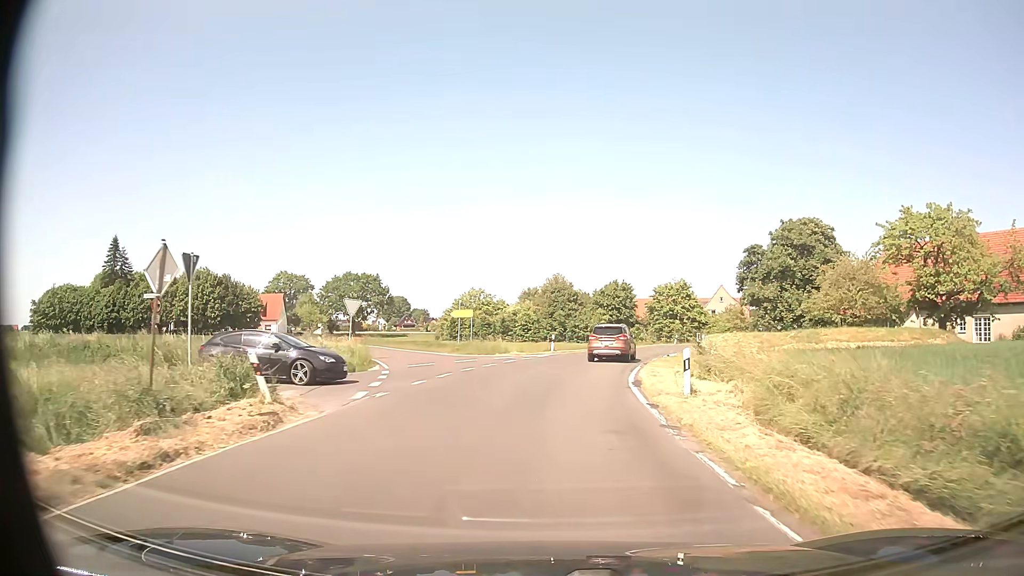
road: secondary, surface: asphalt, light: Day
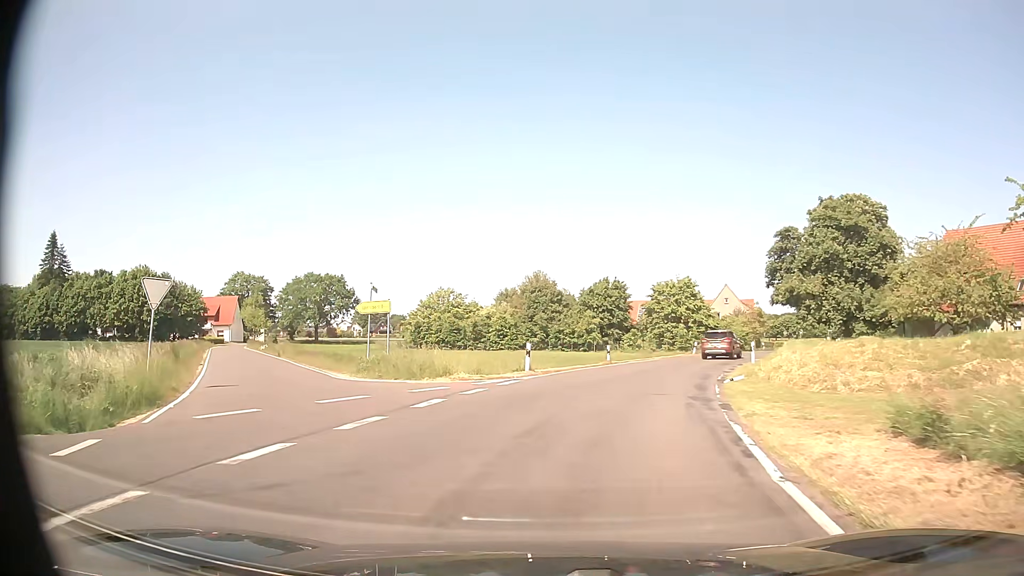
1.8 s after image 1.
(+0.3, +16.1) m; +2°
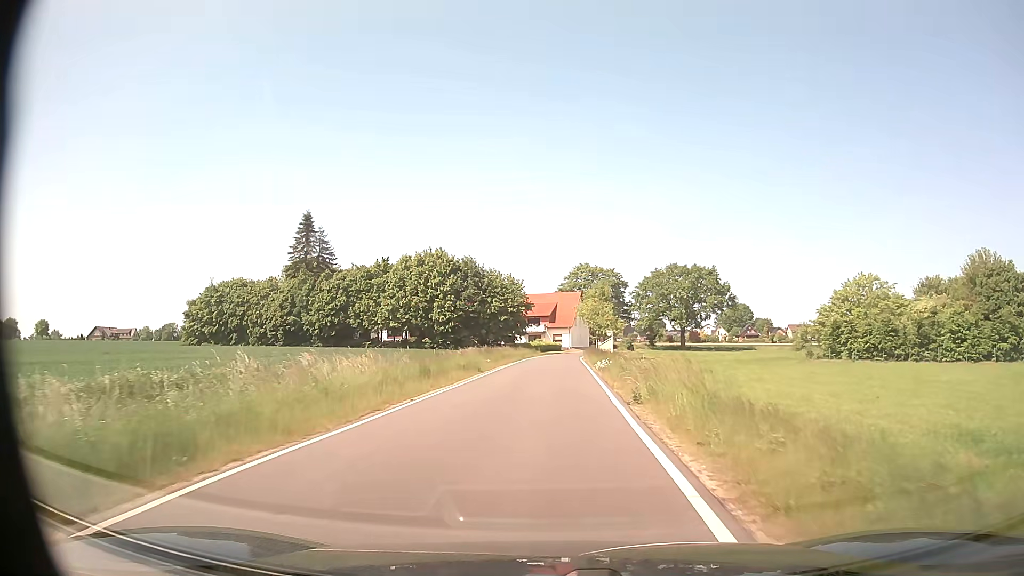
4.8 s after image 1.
(-11.4, +29.0) m; -30°
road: unclassified
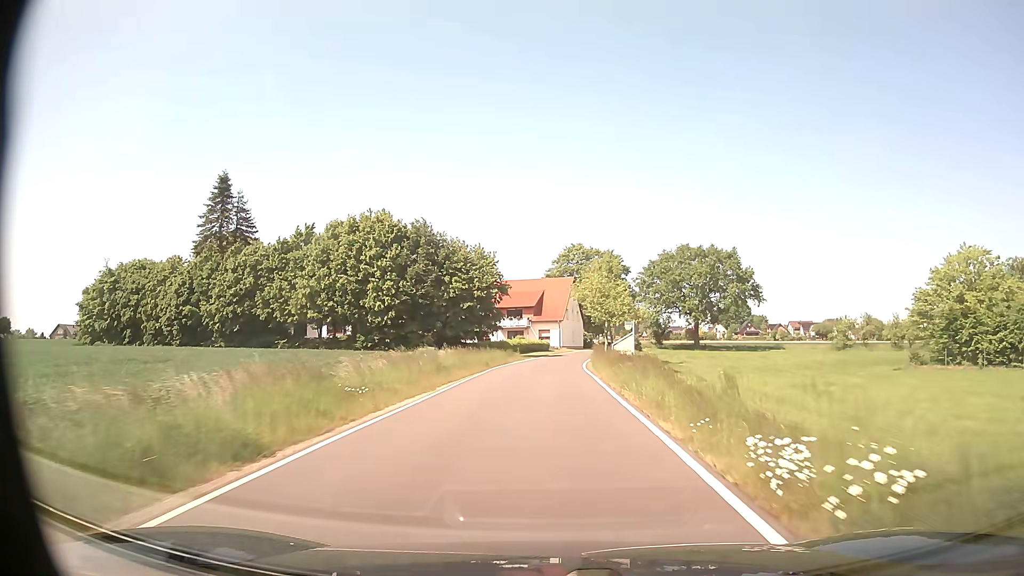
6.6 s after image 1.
(+0.1, +24.4) m; +1°
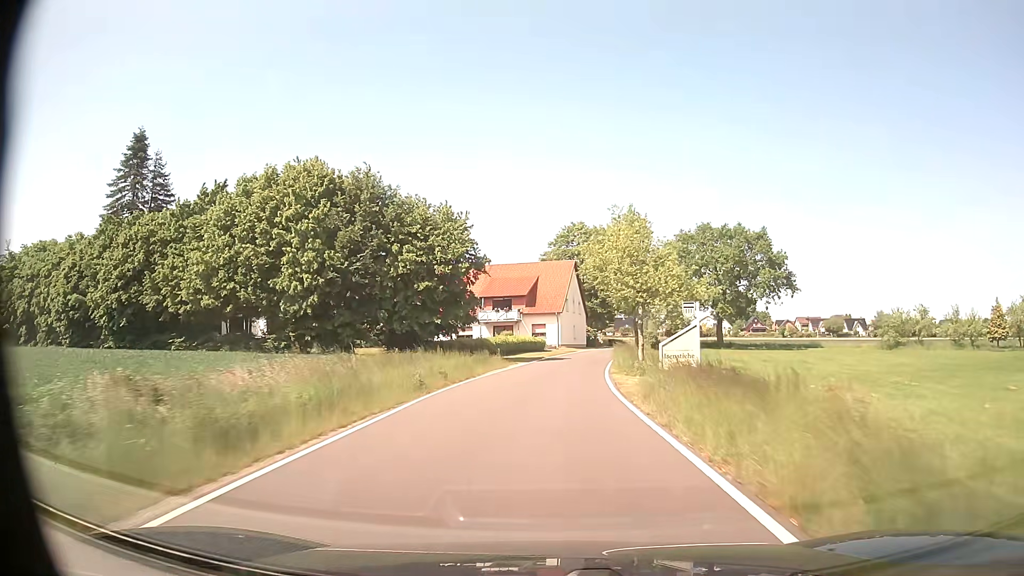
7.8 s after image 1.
(0.0, +18.0) m; 0°
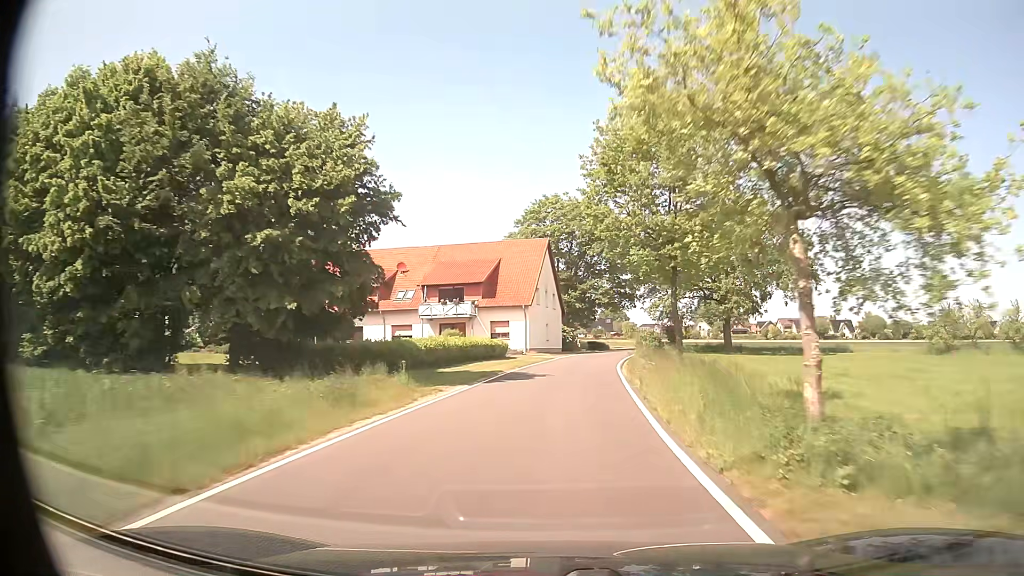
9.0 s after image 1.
(+0.3, +18.9) m; +2°
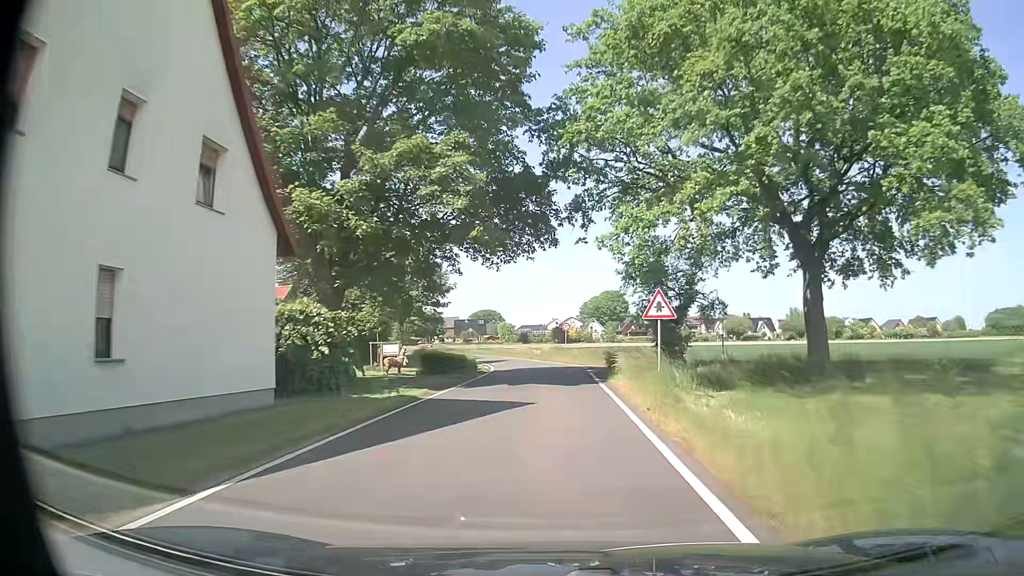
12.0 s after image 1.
(+4.8, +51.1) m; +11°
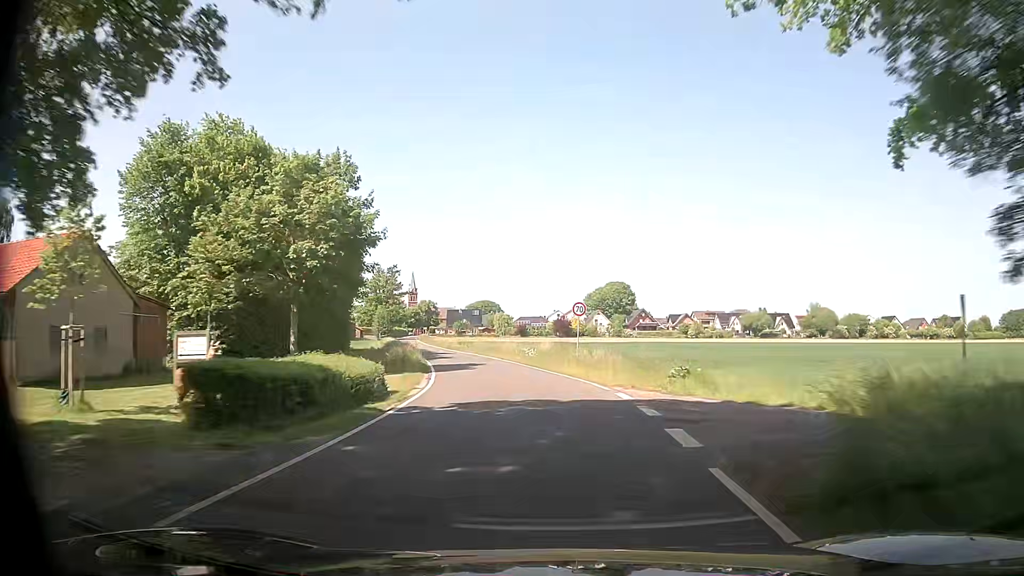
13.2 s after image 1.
(+0.2, +21.4) m; 0°
(0, +10) (-1, +20) (-2, +30) (-4, +40) (-6, +50) (-8, +59) (-10, +69) (-13, +79) (-15, +88) (-18, +98) m
